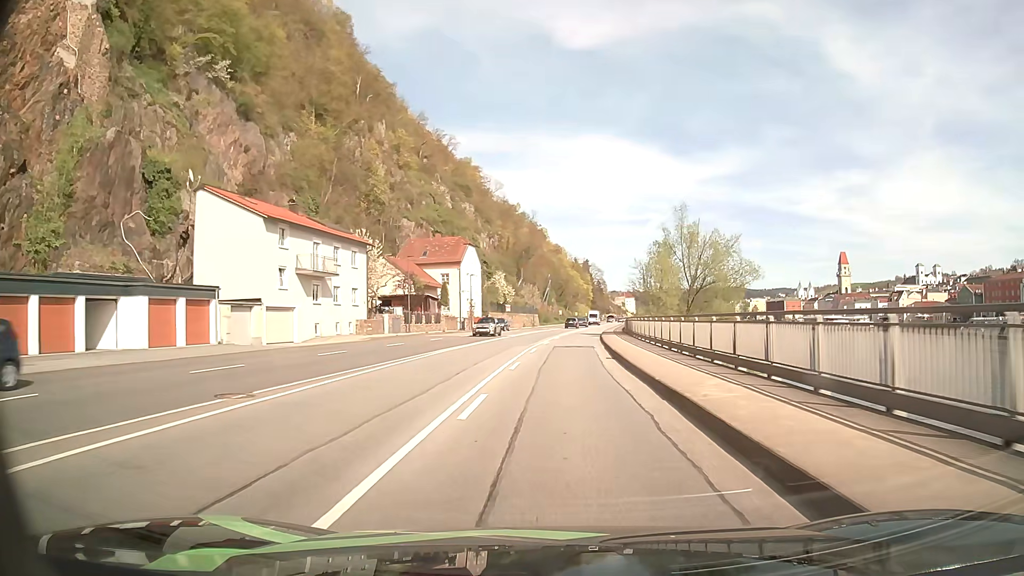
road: primary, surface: asphalt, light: Day
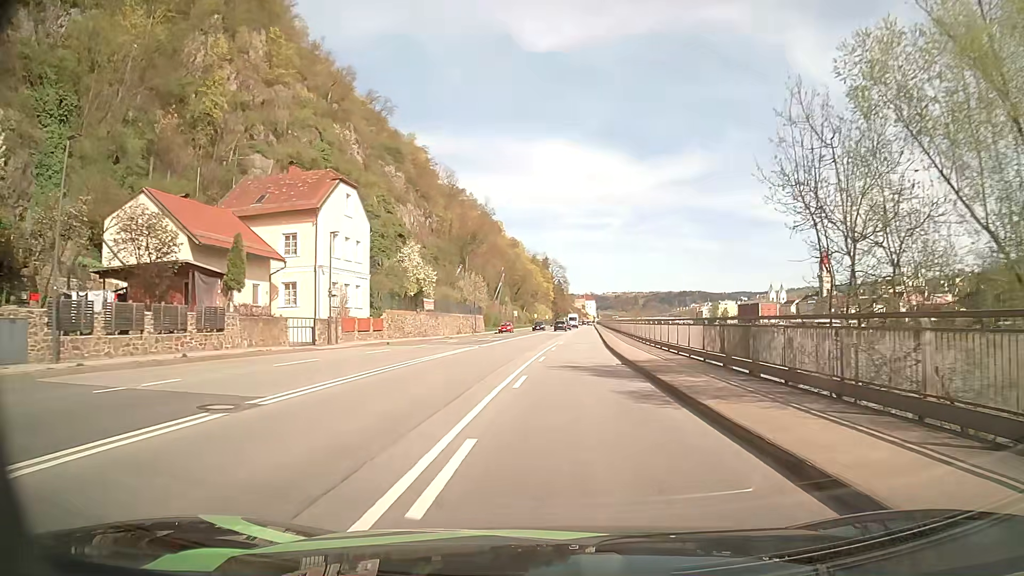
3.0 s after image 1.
(+1.1, +40.5) m; +4°
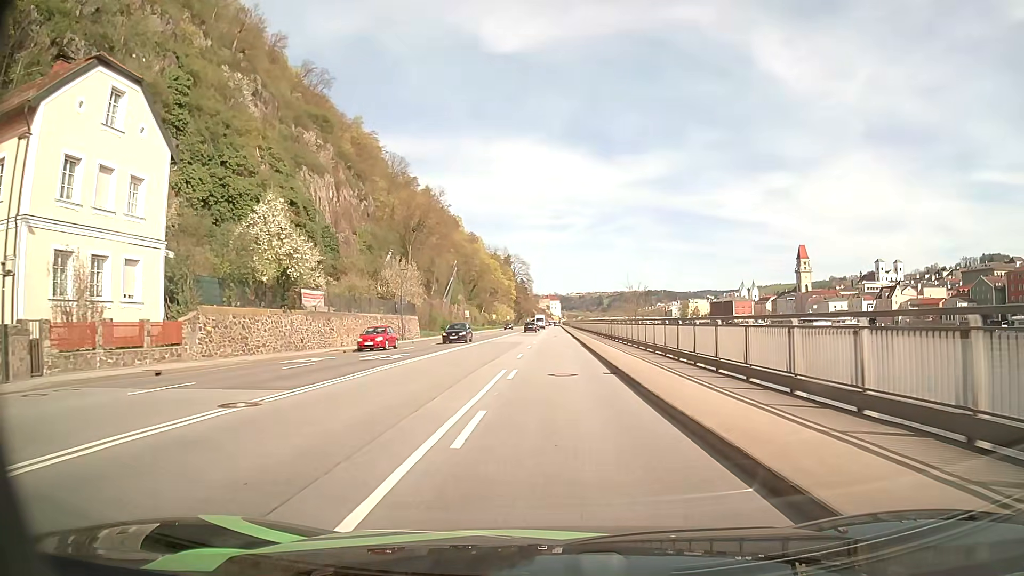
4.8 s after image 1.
(+0.8, +24.2) m; +3°
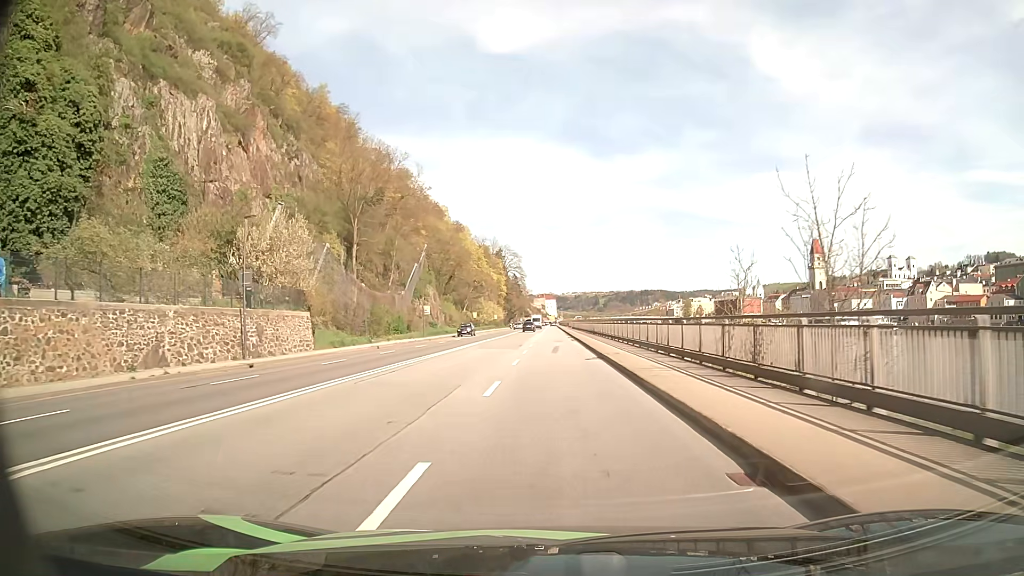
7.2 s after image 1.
(0.0, +32.3) m; 0°
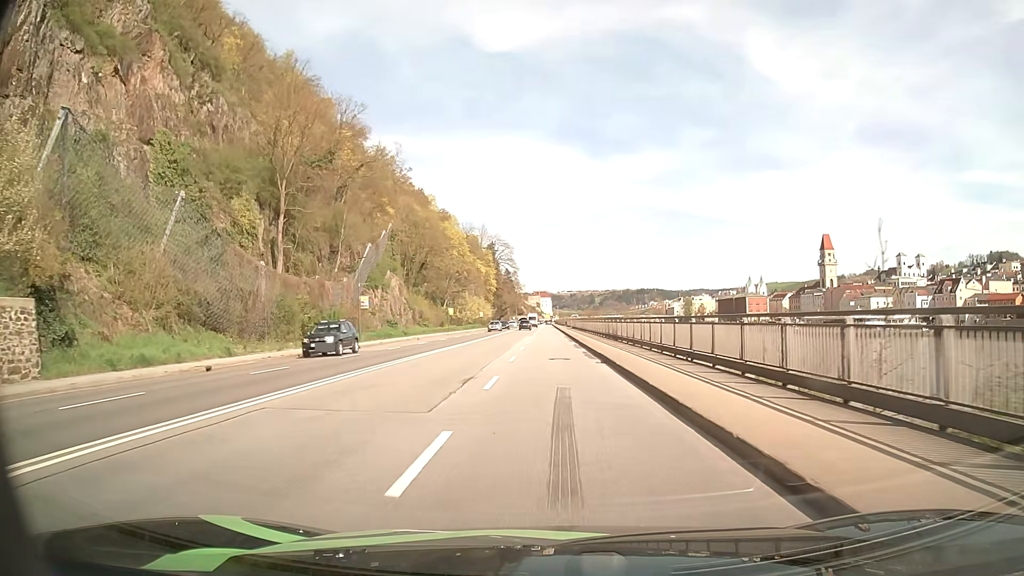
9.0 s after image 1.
(+0.1, +24.3) m; 0°
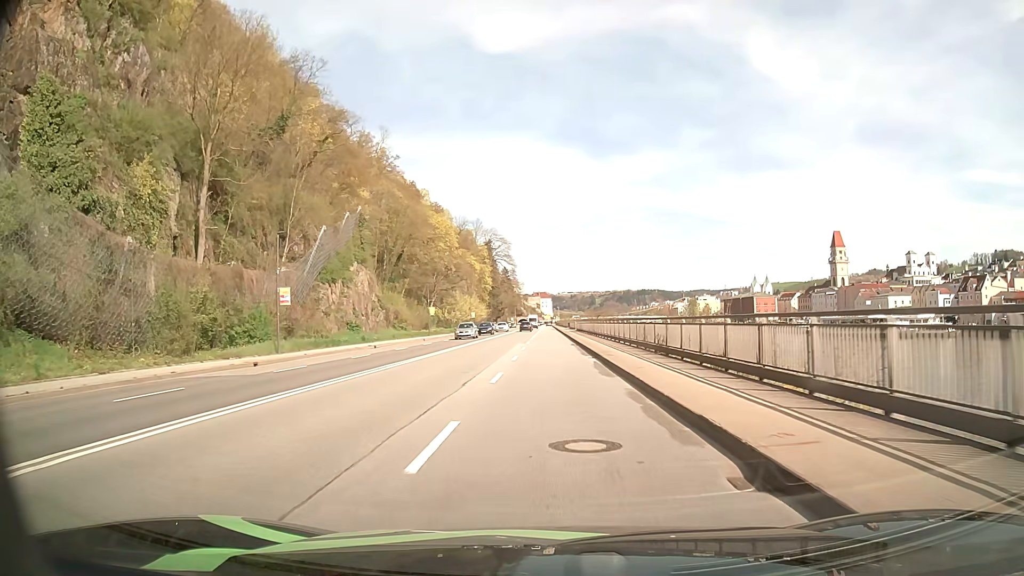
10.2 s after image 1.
(0.0, +16.2) m; 0°
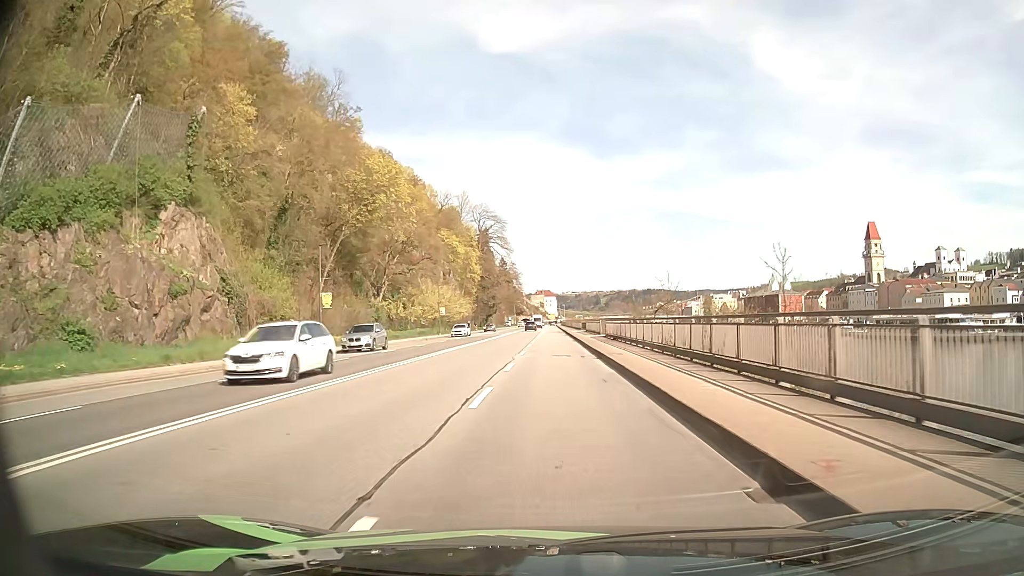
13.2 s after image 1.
(-0.3, +40.5) m; -1°
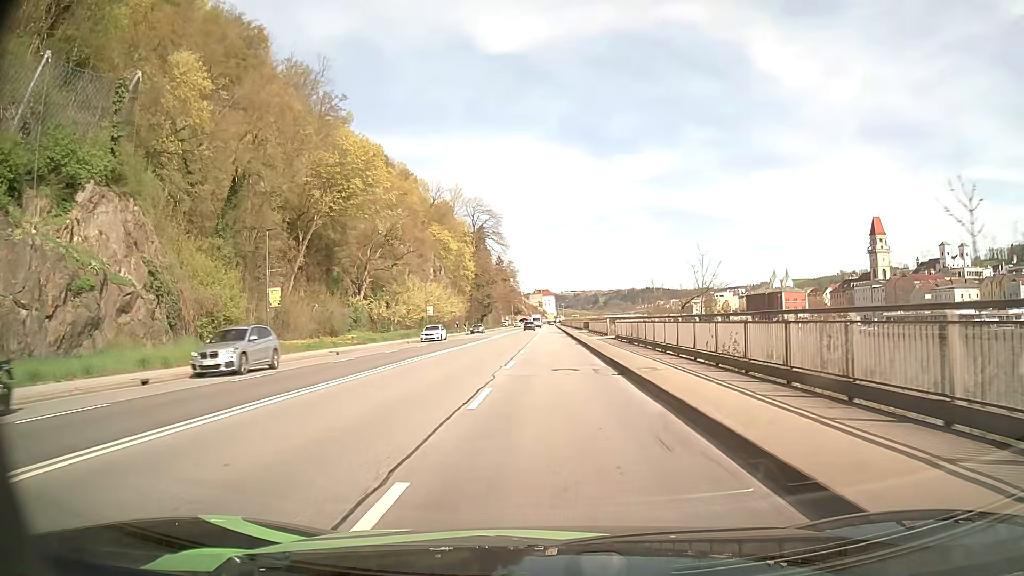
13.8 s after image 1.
(0.0, +8.1) m; 0°
(0, +10) (0, +20) (0, +30) (0, +40) (0, +50) (0, +60) (0, +70) (0, +80) (0, +90) (0, +100) m
